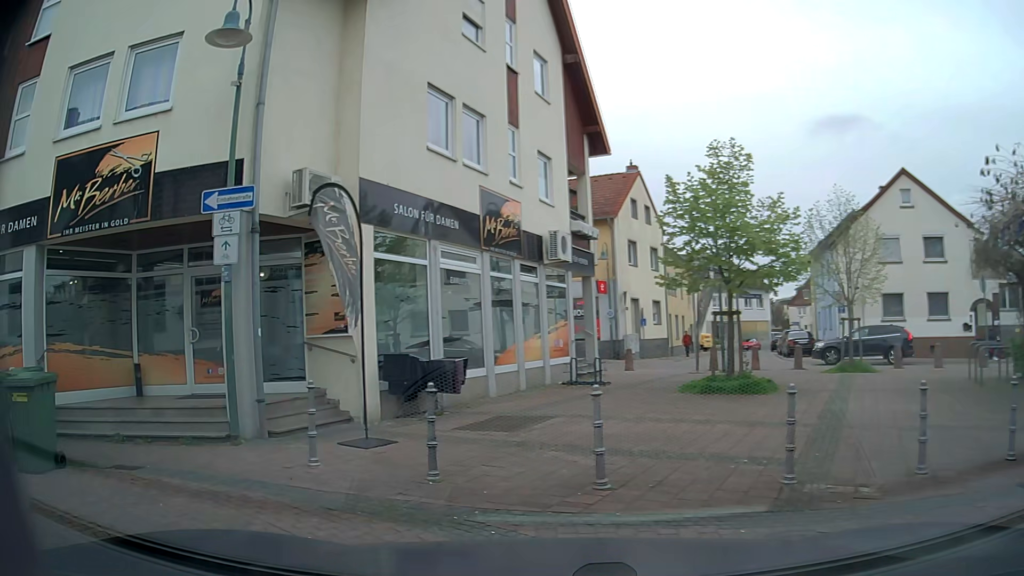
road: residential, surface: asphalt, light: Day
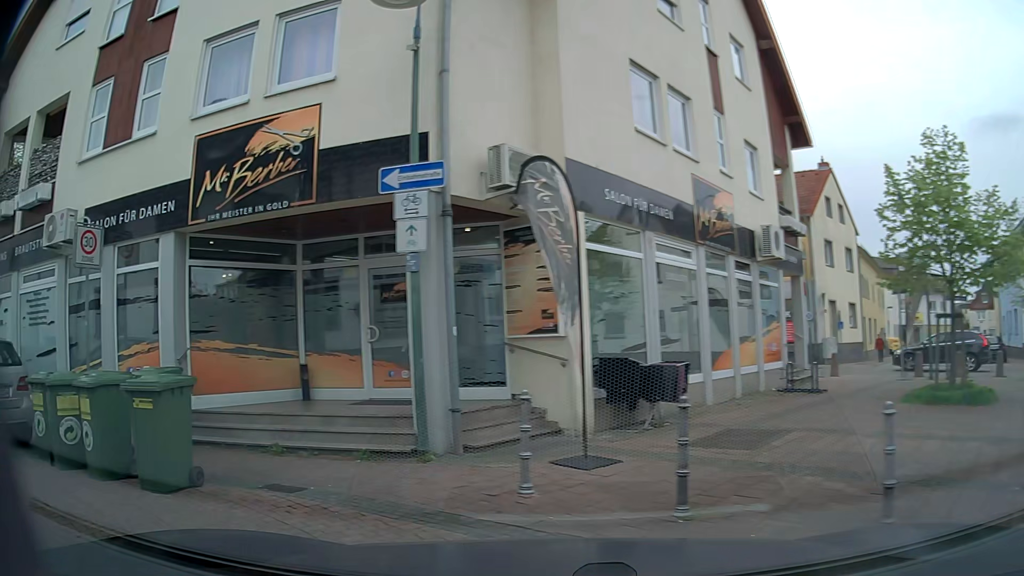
(-0.2, +1.3) m; -16°
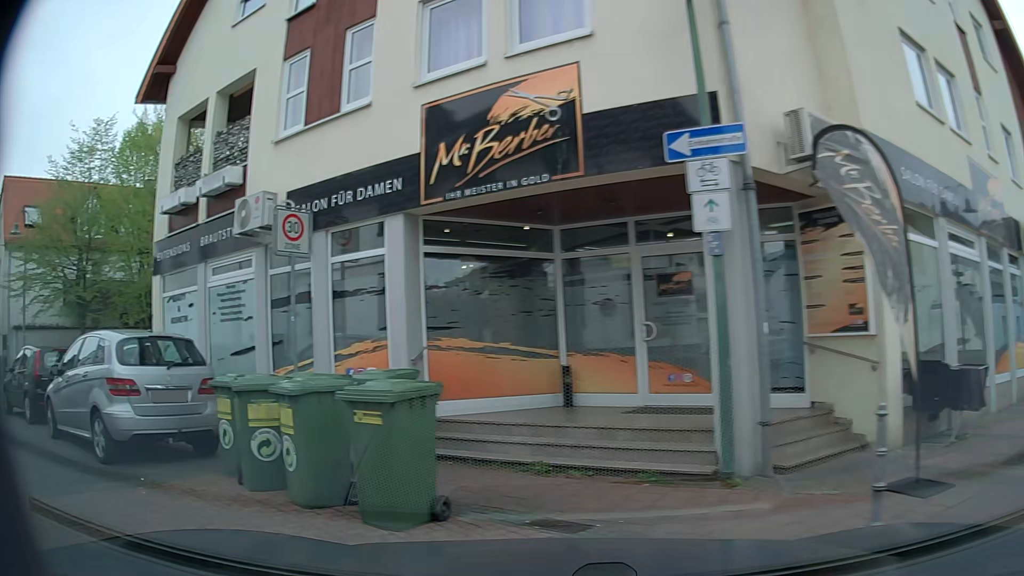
(-0.3, +1.5) m; -19°
